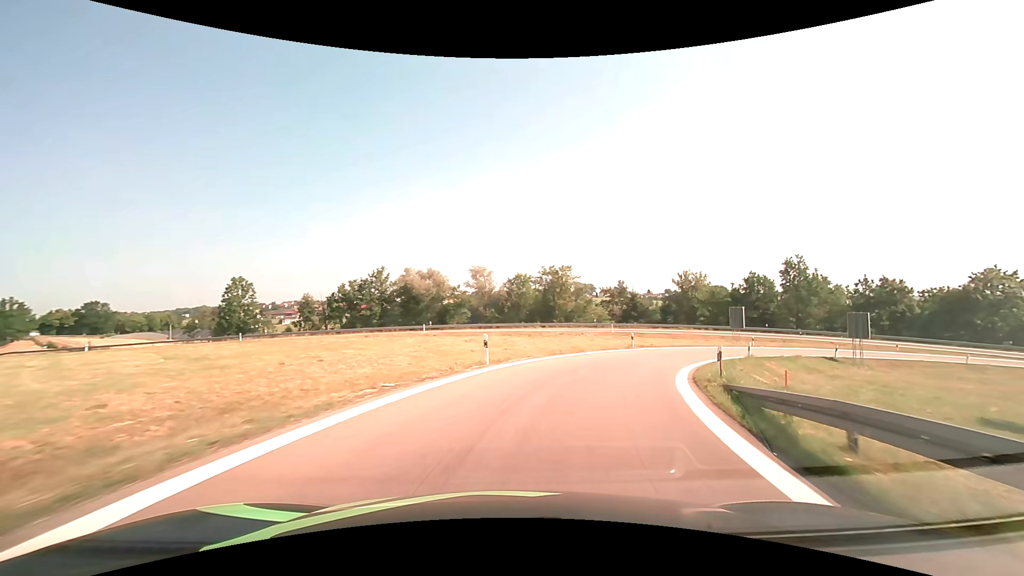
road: motorway_link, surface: asphalt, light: Day
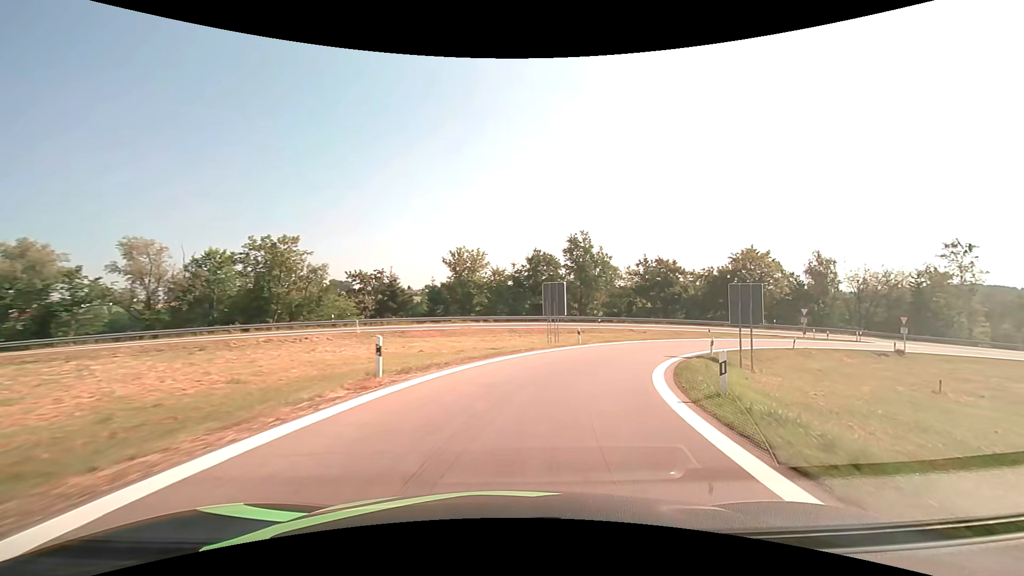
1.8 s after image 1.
(+5.1, +22.2) m; +27°
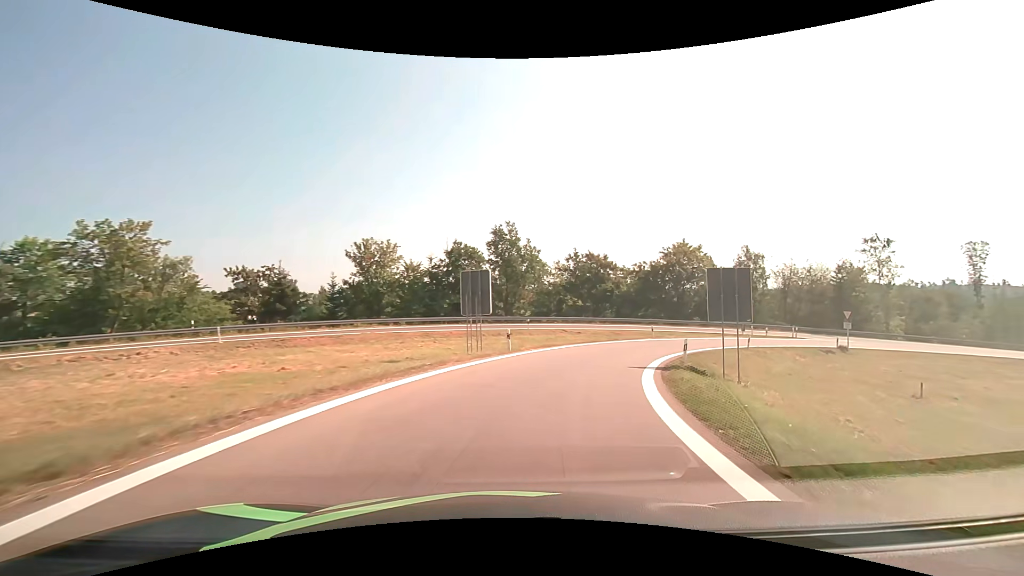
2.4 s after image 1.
(+0.6, +7.5) m; +9°
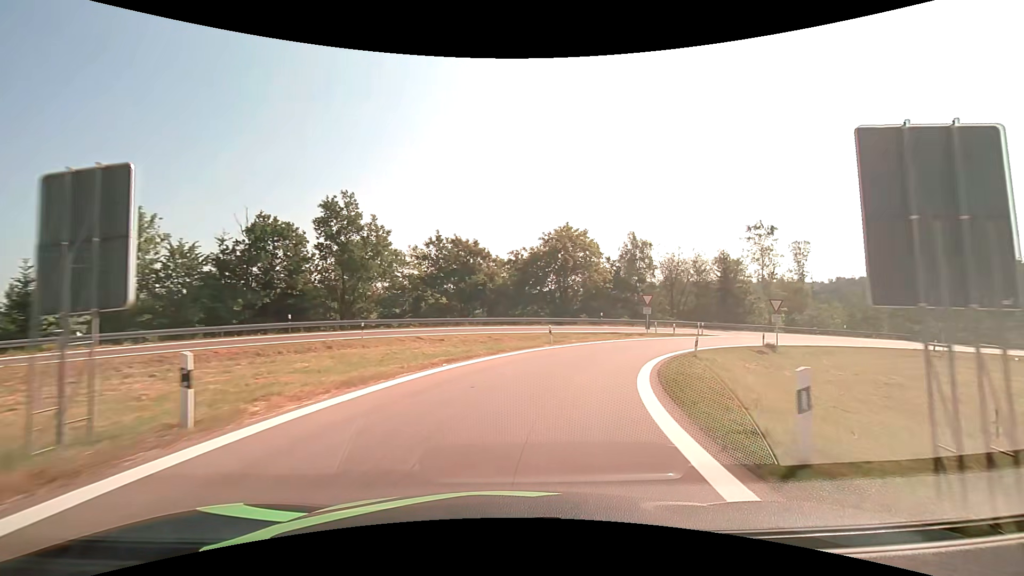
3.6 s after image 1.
(+2.0, +14.6) m; +15°
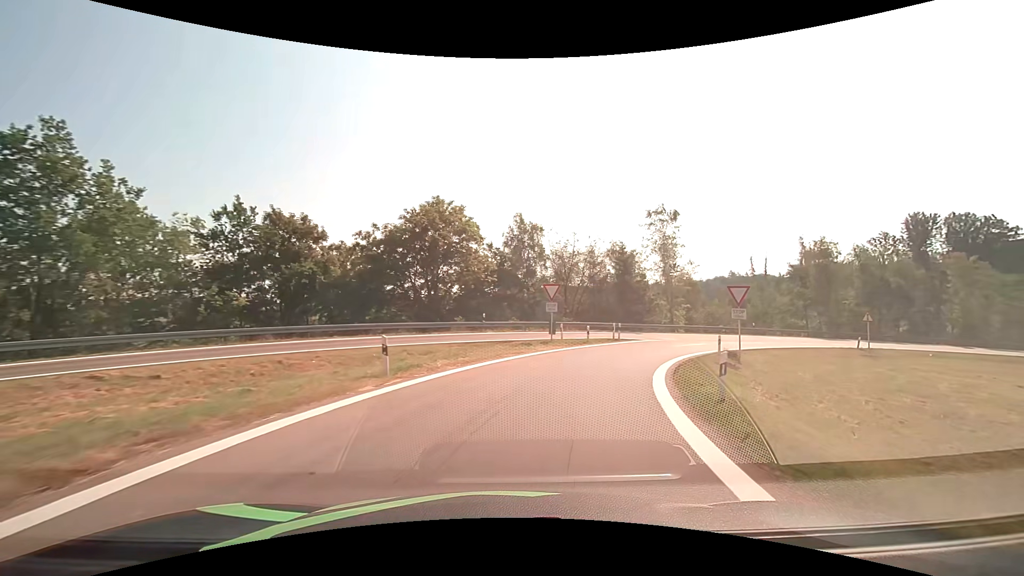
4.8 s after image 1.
(+1.8, +14.4) m; +14°
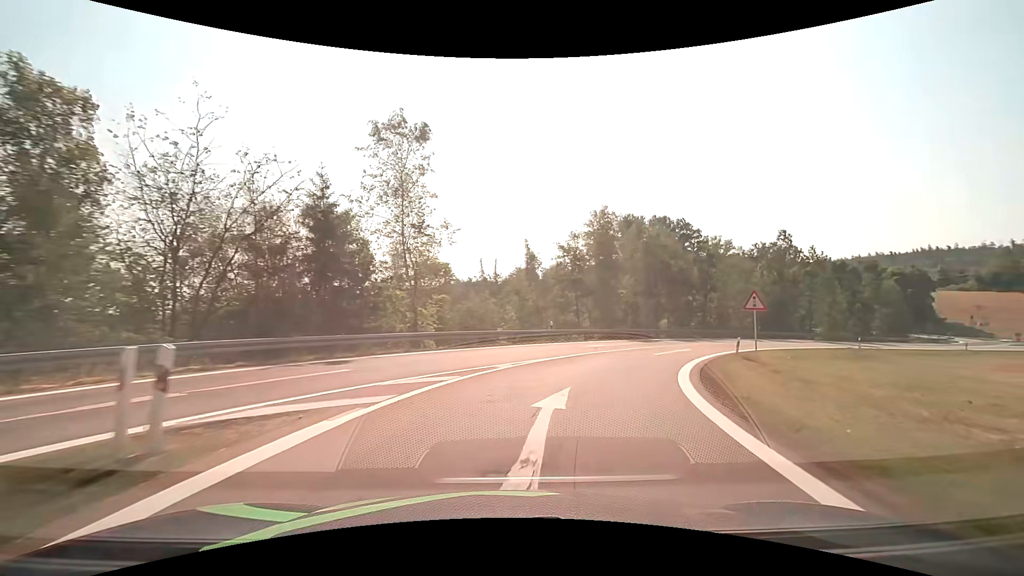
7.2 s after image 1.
(+7.0, +26.9) m; +30°
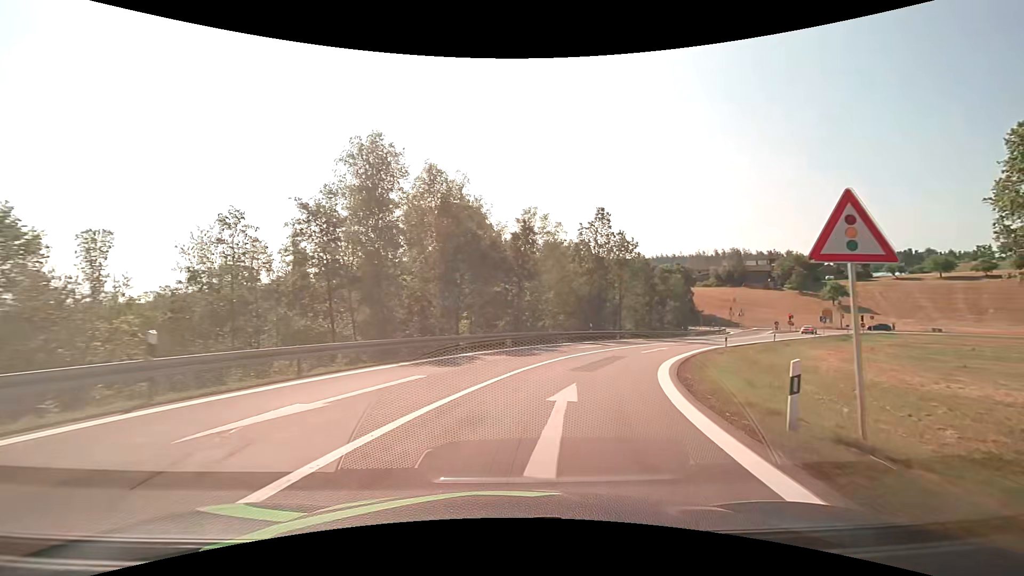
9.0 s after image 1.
(+4.3, +19.7) m; +24°
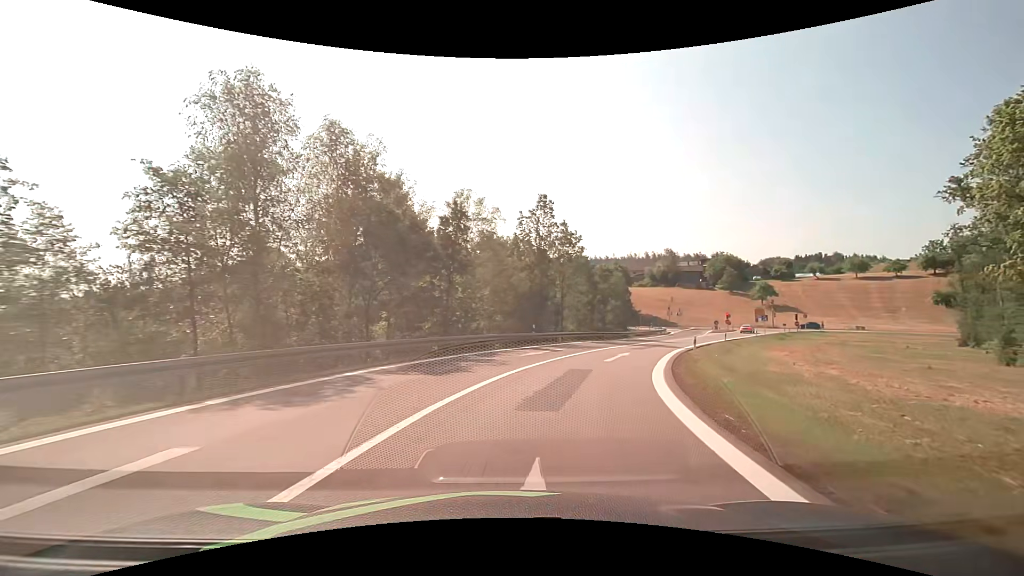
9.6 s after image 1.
(+0.4, +6.6) m; +7°
(+1, +10) (+3, +20) (+7, +29) (+11, +38) (+15, +47) (+20, +56) (+25, +65) (+30, +73) (+36, +81) (+42, +89) m
